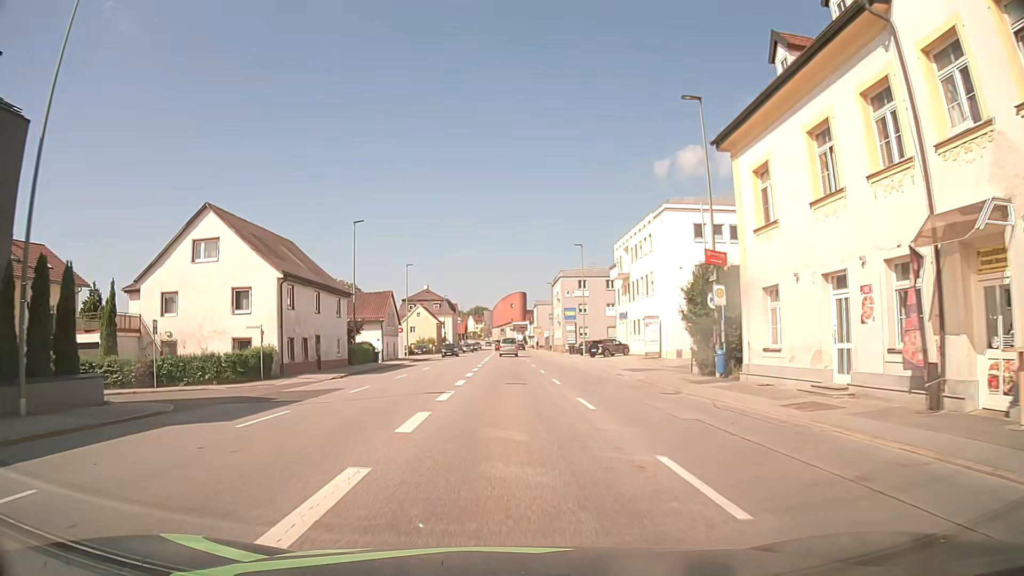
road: tertiary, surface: asphalt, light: Day
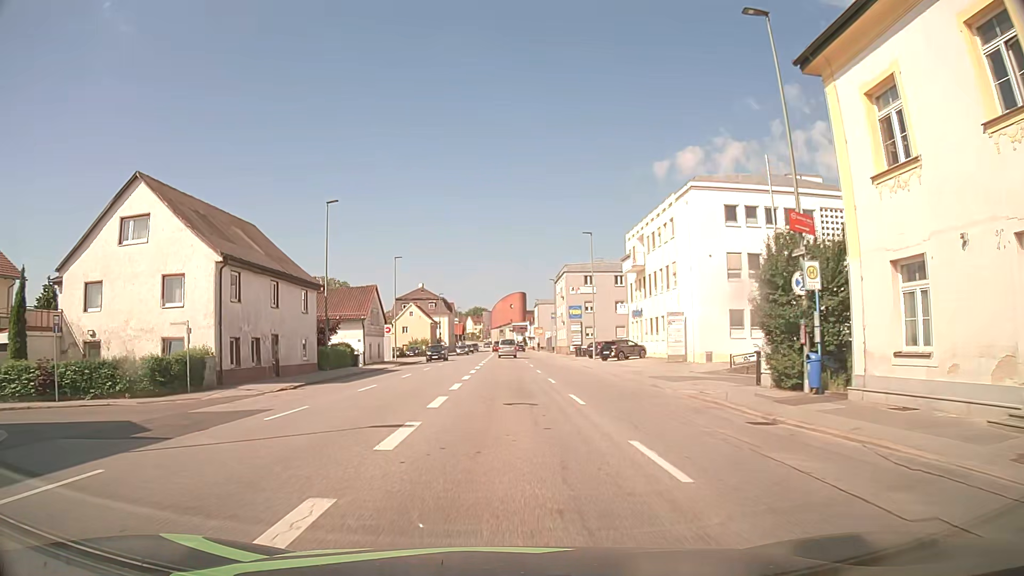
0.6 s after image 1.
(0.0, +7.5) m; +1°
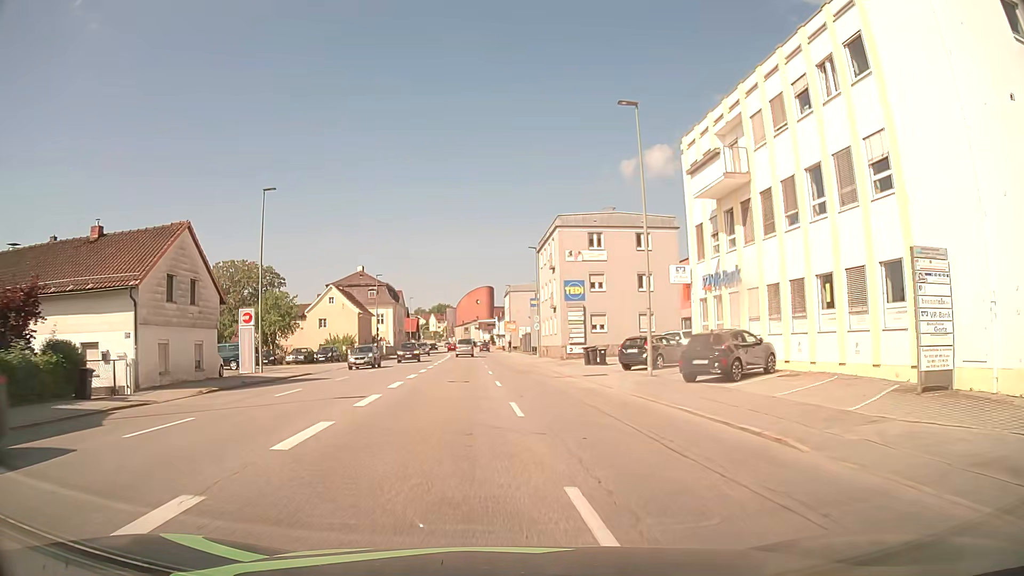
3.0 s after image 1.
(+0.2, +30.3) m; +1°
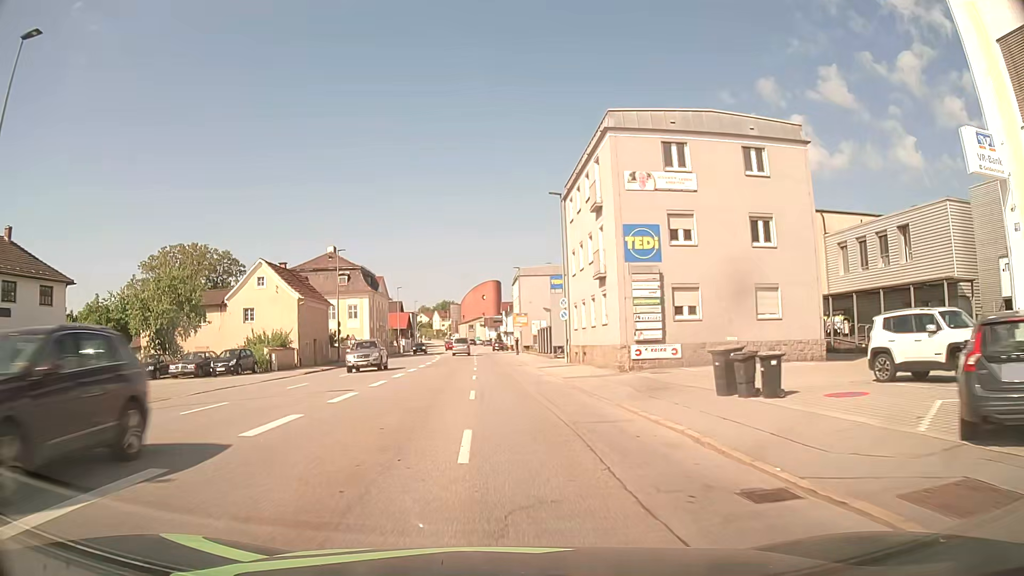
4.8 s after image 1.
(+0.1, +22.8) m; 0°
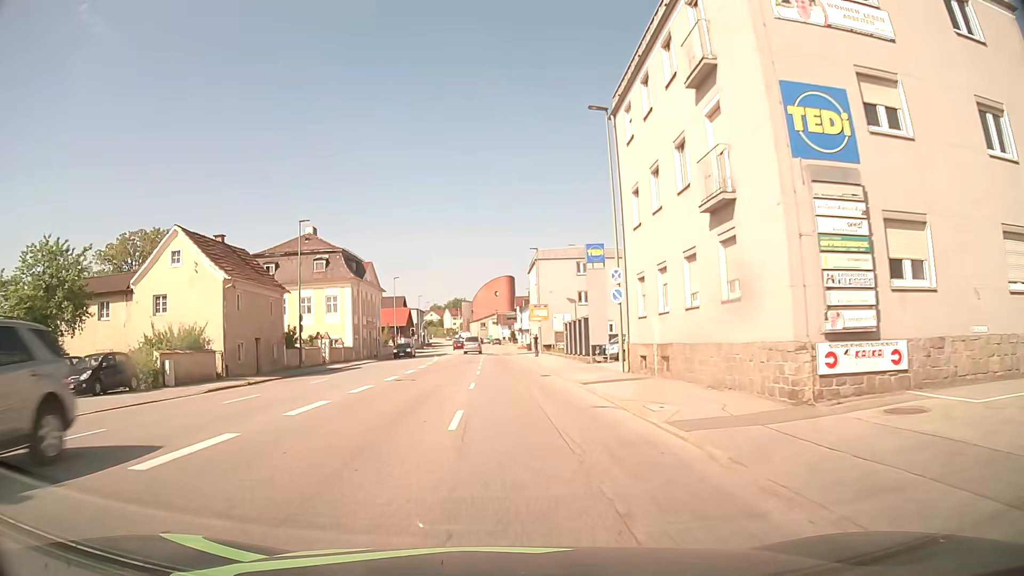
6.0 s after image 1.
(-0.1, +15.3) m; -1°
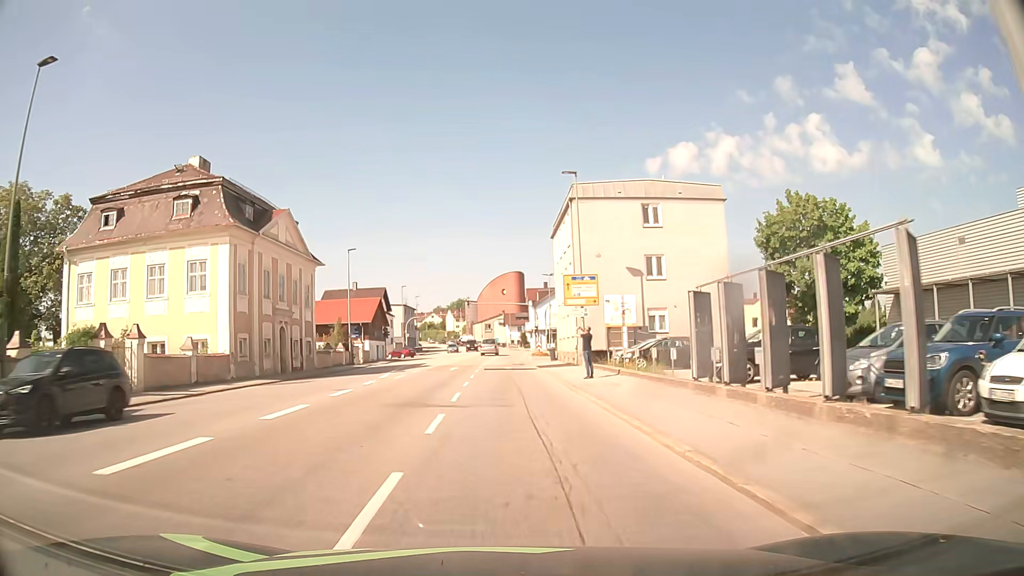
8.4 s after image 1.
(-0.4, +30.4) m; -1°
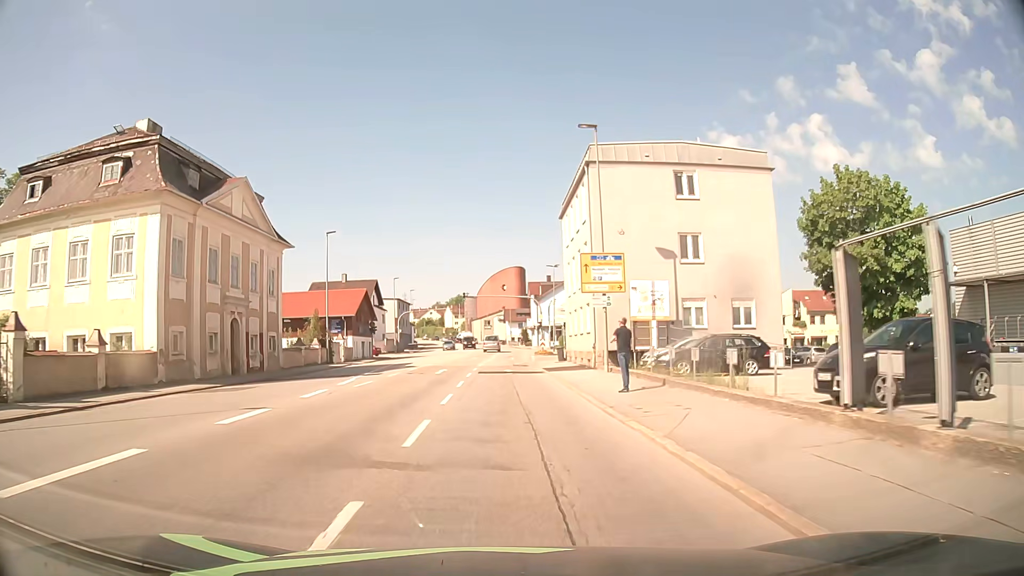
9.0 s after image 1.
(0.0, +7.6) m; 0°
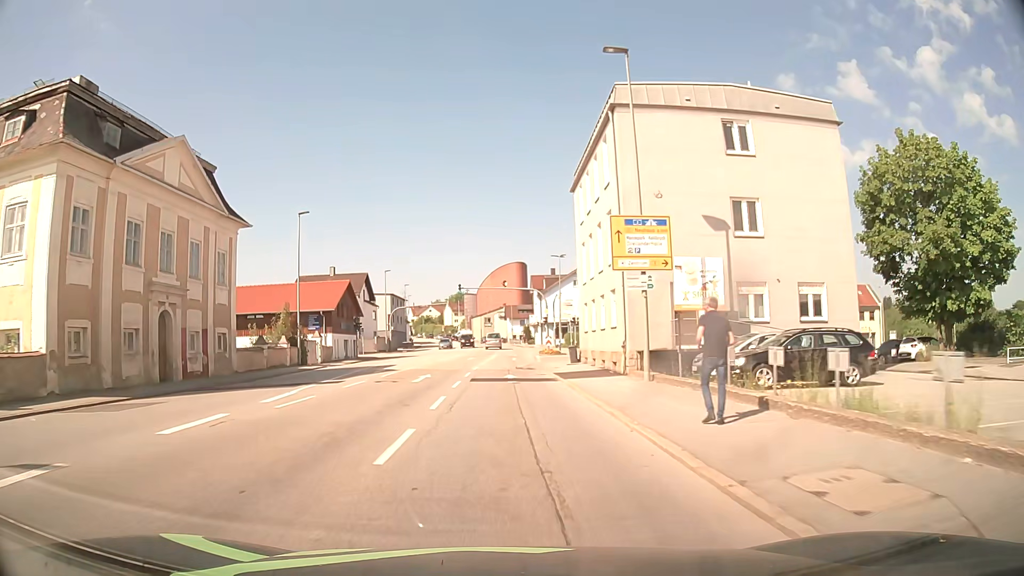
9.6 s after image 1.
(0.0, +7.6) m; 0°
(0, +10) (0, +20) (0, +30) (0, +40) (0, +50) (0, +60) (0, +70) (0, +80) (0, +90) (-1, +100) m
